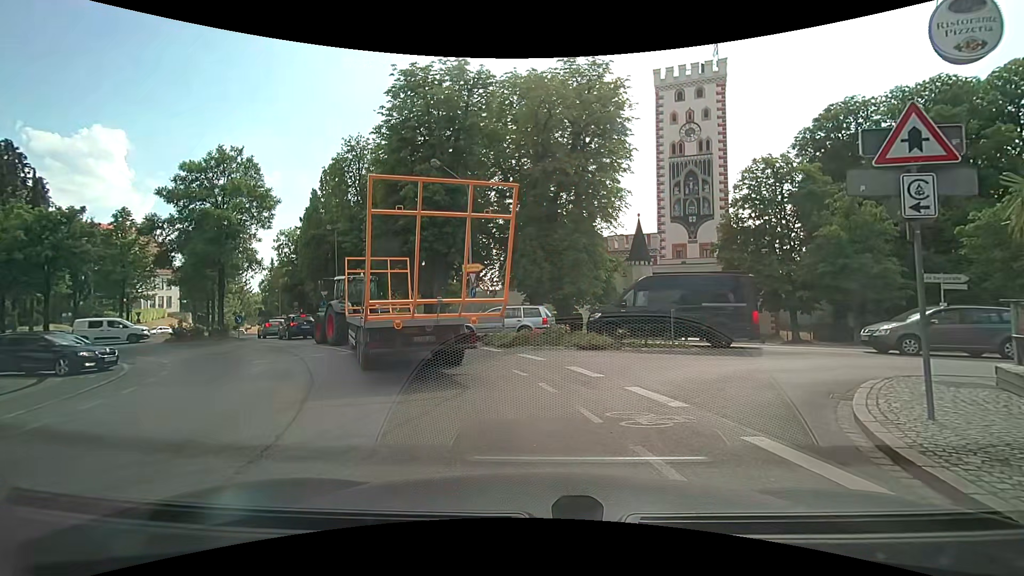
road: secondary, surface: asphalt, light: Day
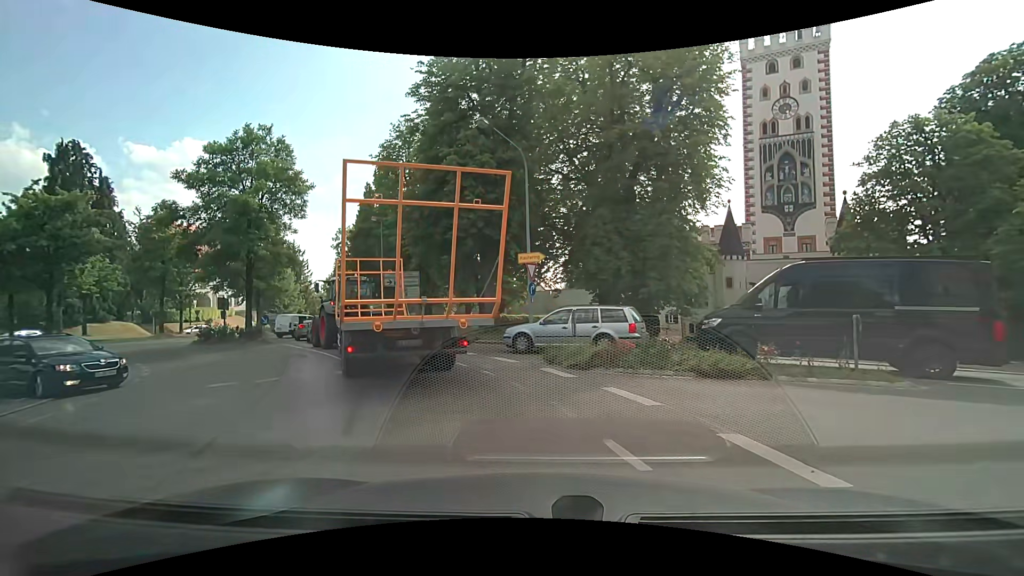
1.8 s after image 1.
(-0.7, +5.6) m; -11°
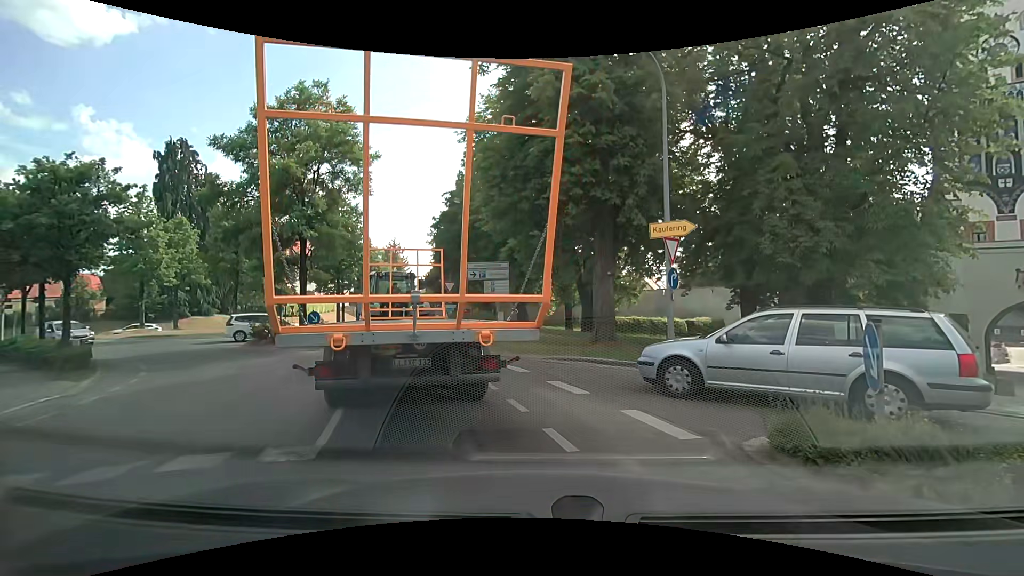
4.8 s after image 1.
(-0.6, +6.8) m; -7°
(-2, +10) (-7, +19) (-11, +28) (-13, +38) (-15, +47) (-19, +56) (-24, +65) (-28, +74) (-32, +83) (-35, +93) m
